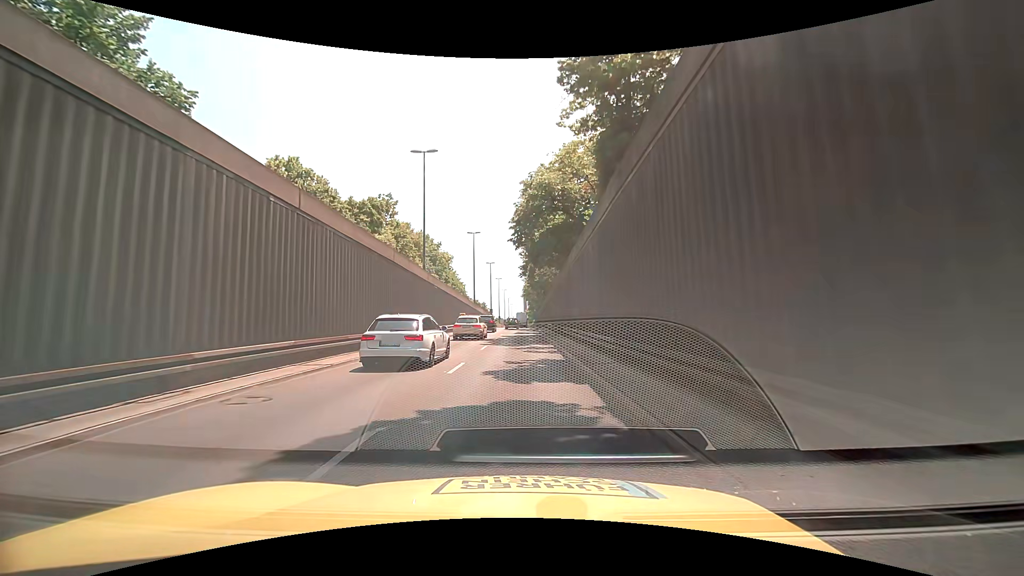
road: trunk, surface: asphalt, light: Day
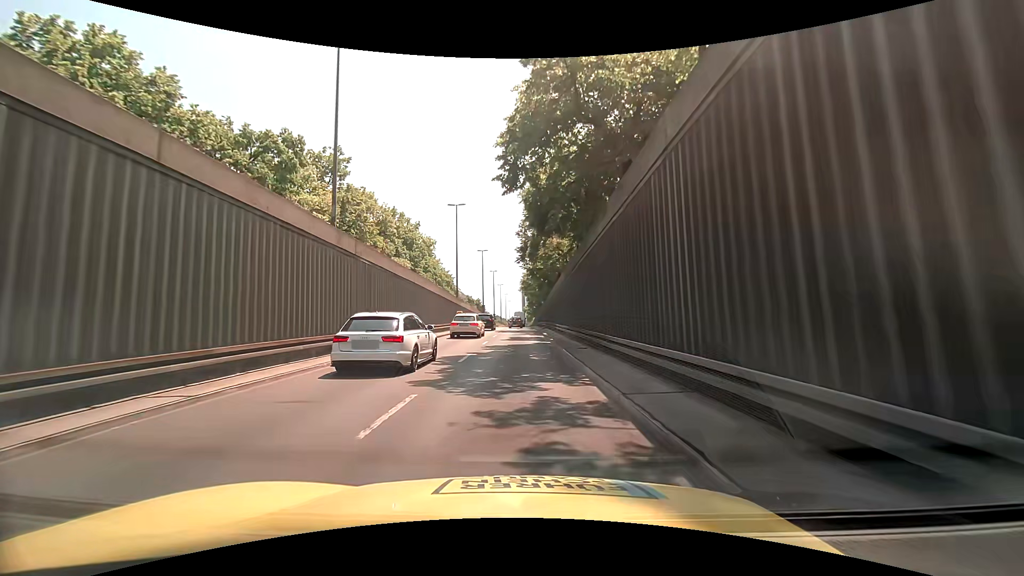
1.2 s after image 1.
(0.0, +15.4) m; 0°
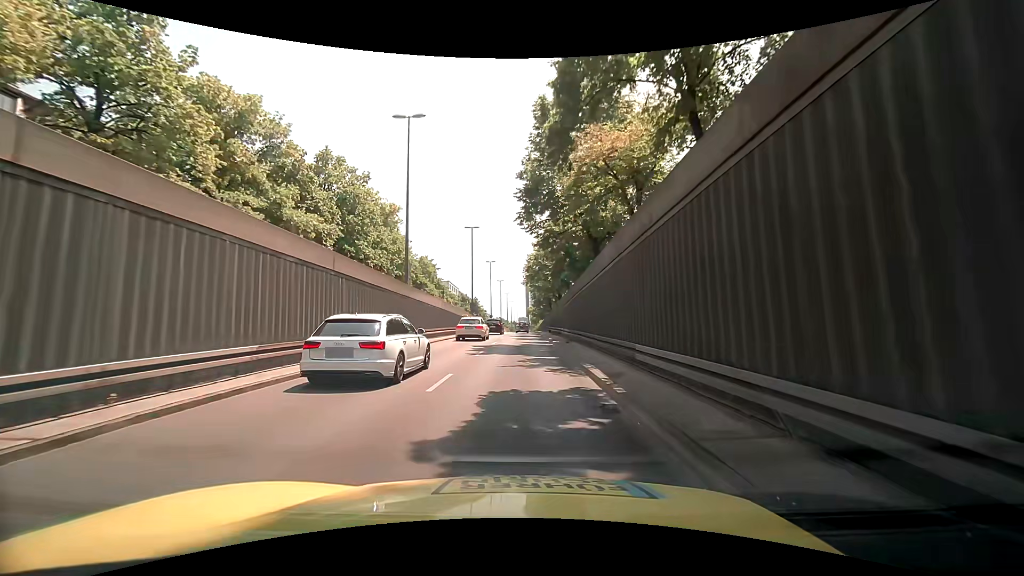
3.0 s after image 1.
(-0.3, +22.8) m; -1°
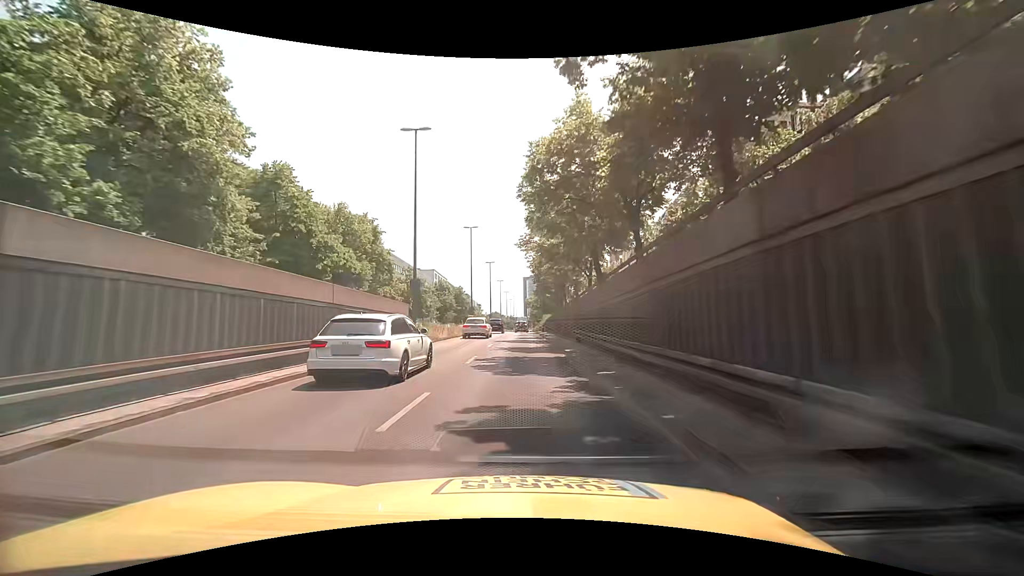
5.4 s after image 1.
(0.0, +30.2) m; +1°
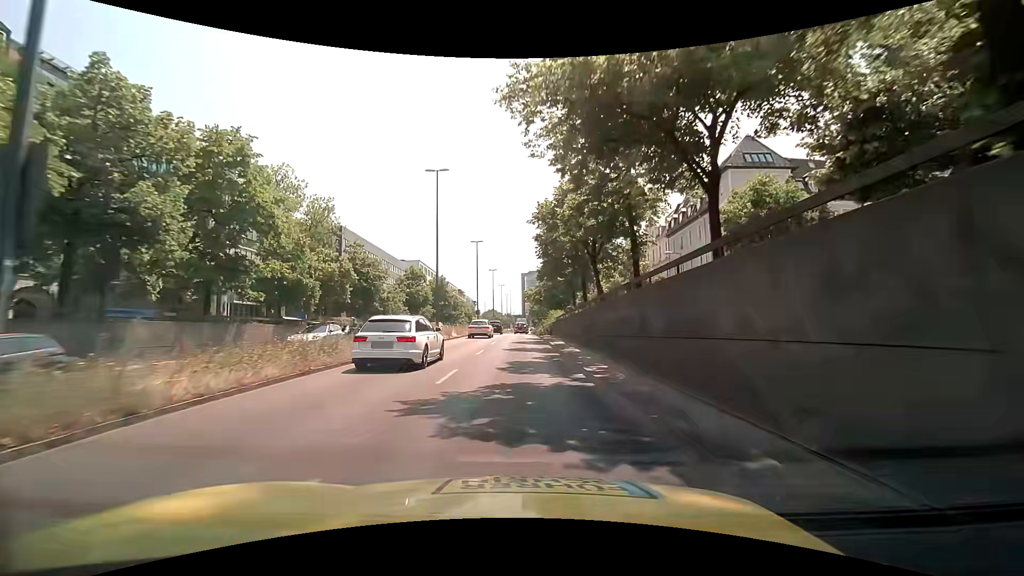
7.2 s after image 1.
(-0.2, +22.6) m; +1°
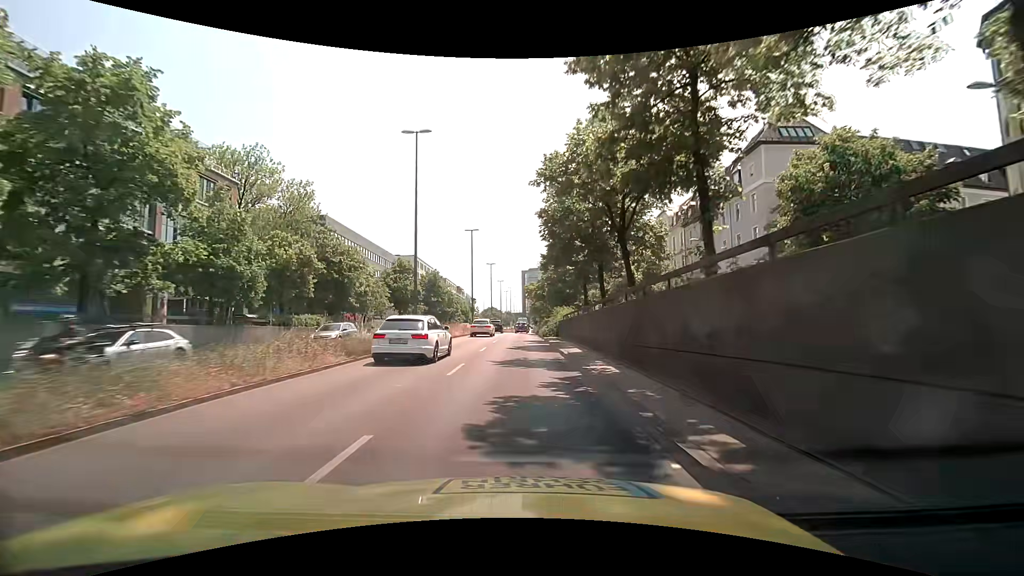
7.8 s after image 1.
(-0.1, +7.5) m; -1°
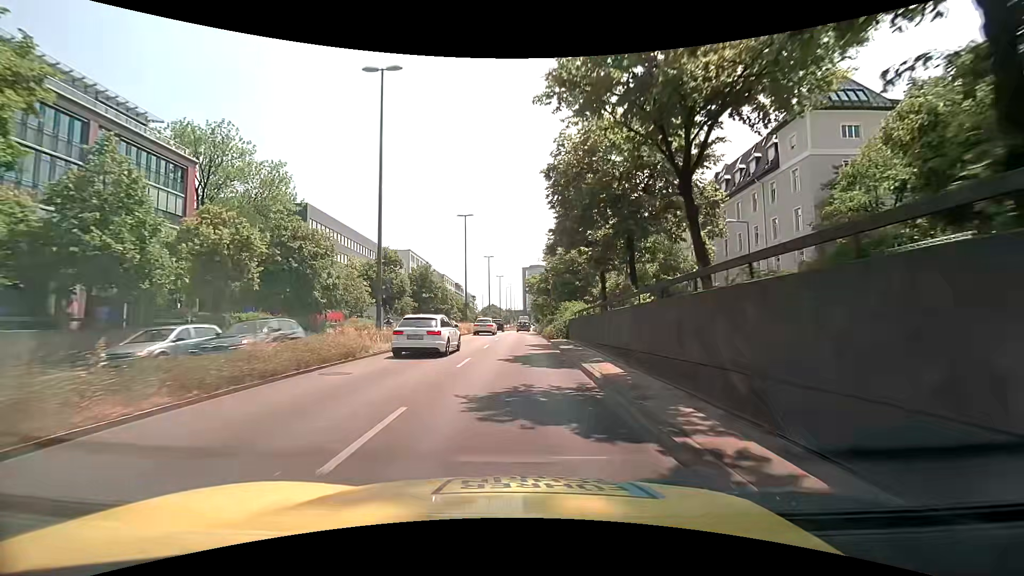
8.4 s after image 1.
(0.0, +7.5) m; 0°
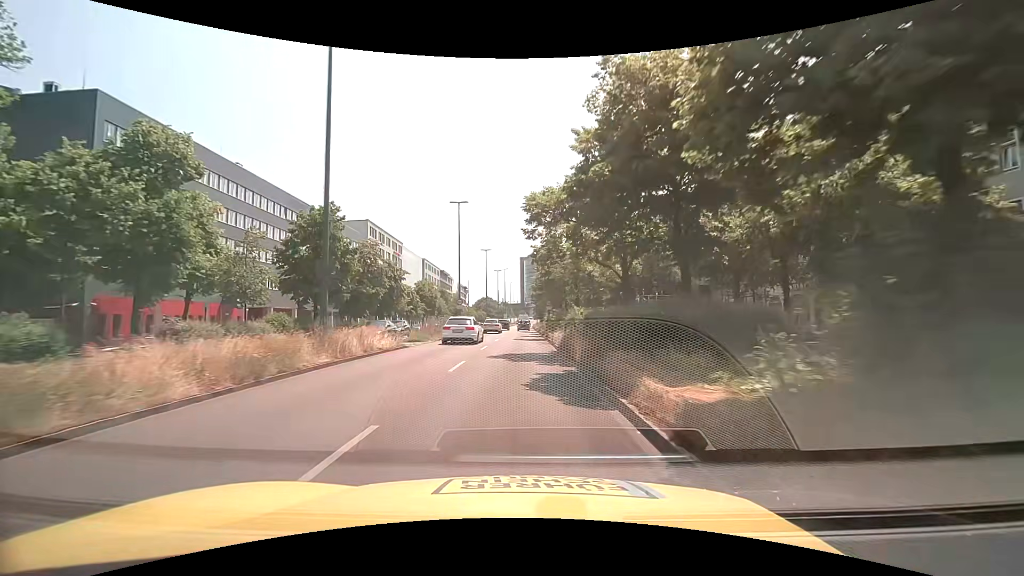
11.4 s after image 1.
(0.0, +37.1) m; 0°
(0, +10) (0, +20) (0, +30) (0, +40) (0, +50) (0, +60) (0, +70) (0, +80) (0, +90) (0, +100) m
